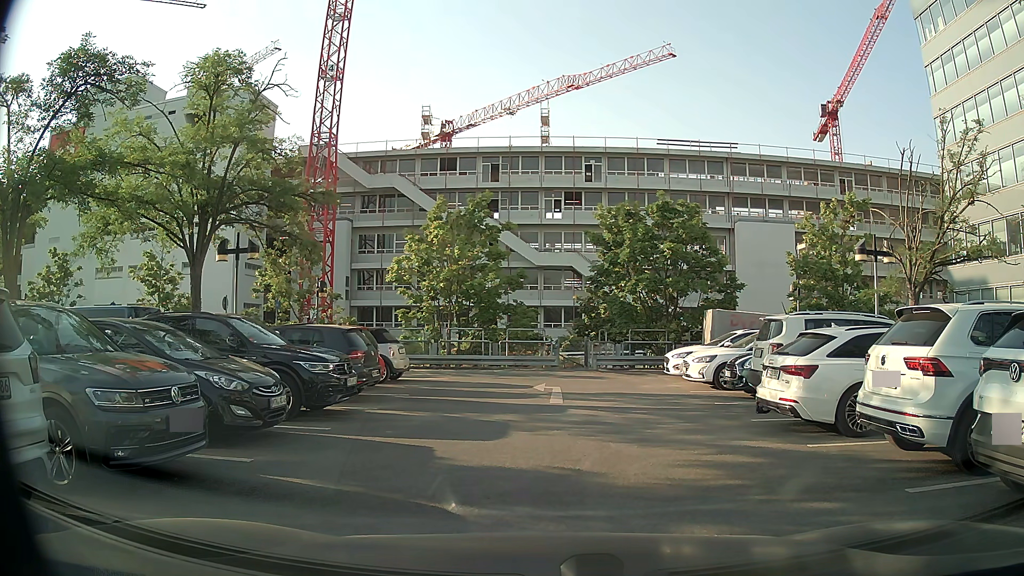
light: Day
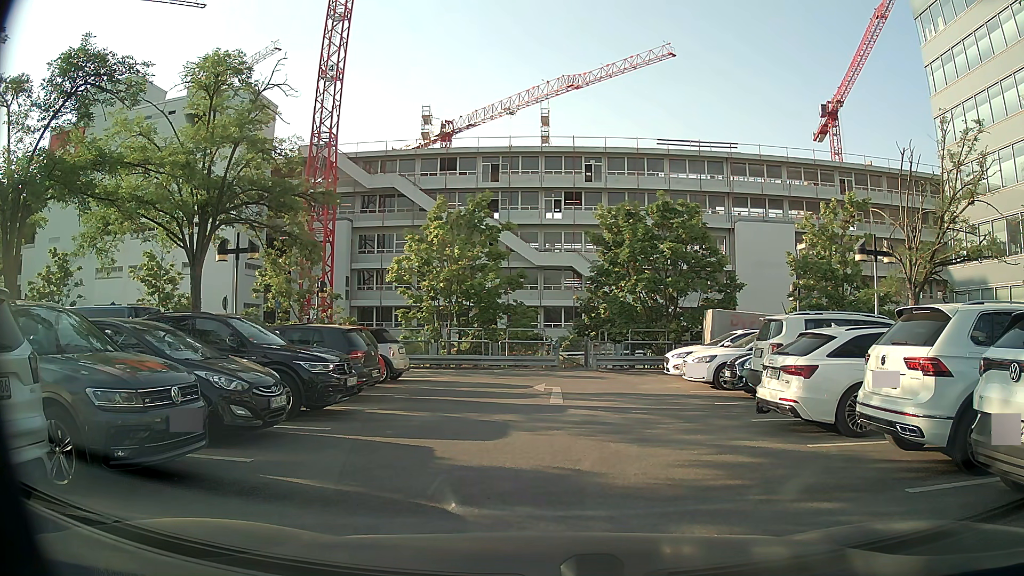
(0.0, 0.0) m; 0°
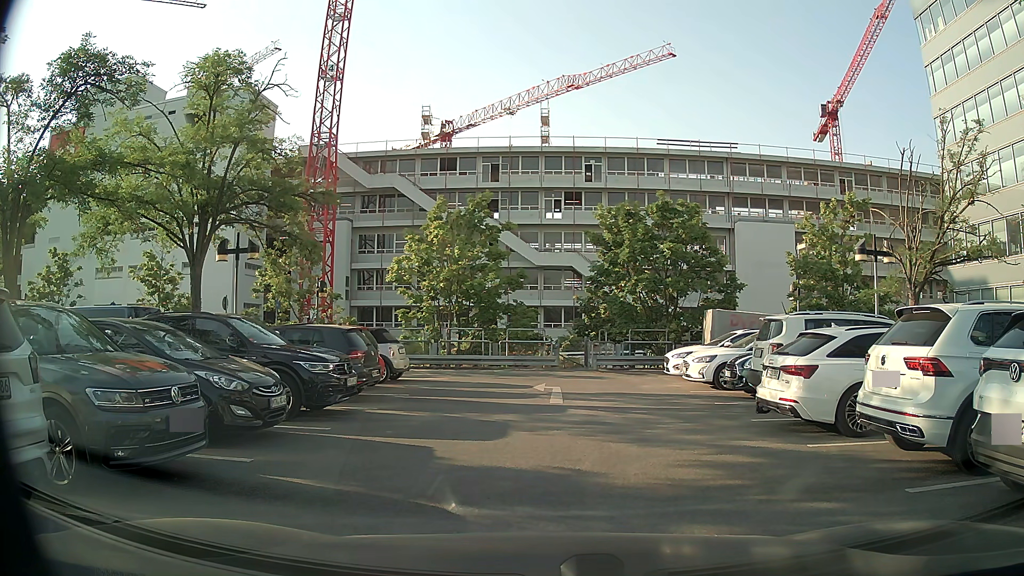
(0.0, 0.0) m; 0°
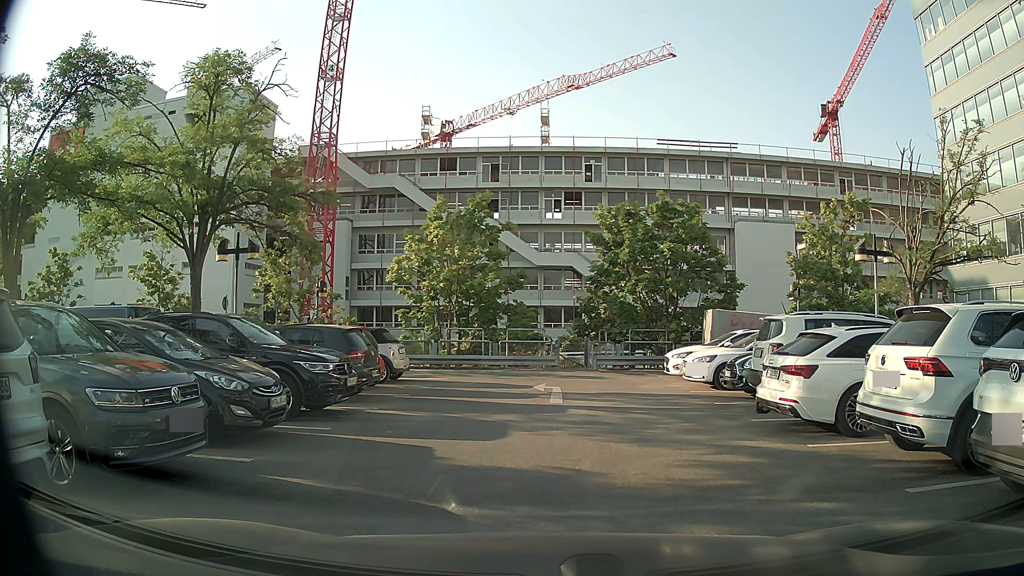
(0.0, 0.0) m; 0°
